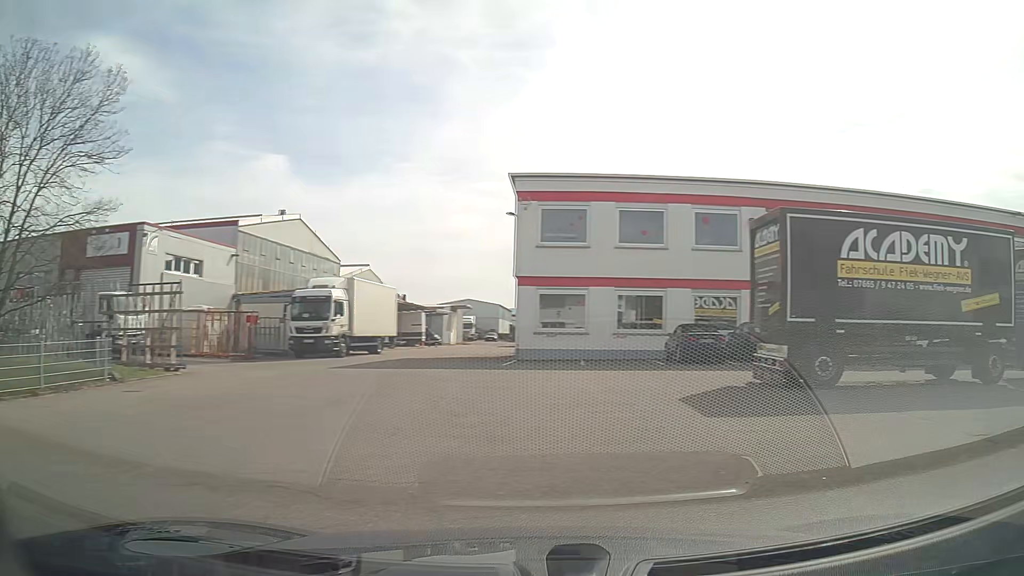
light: Day
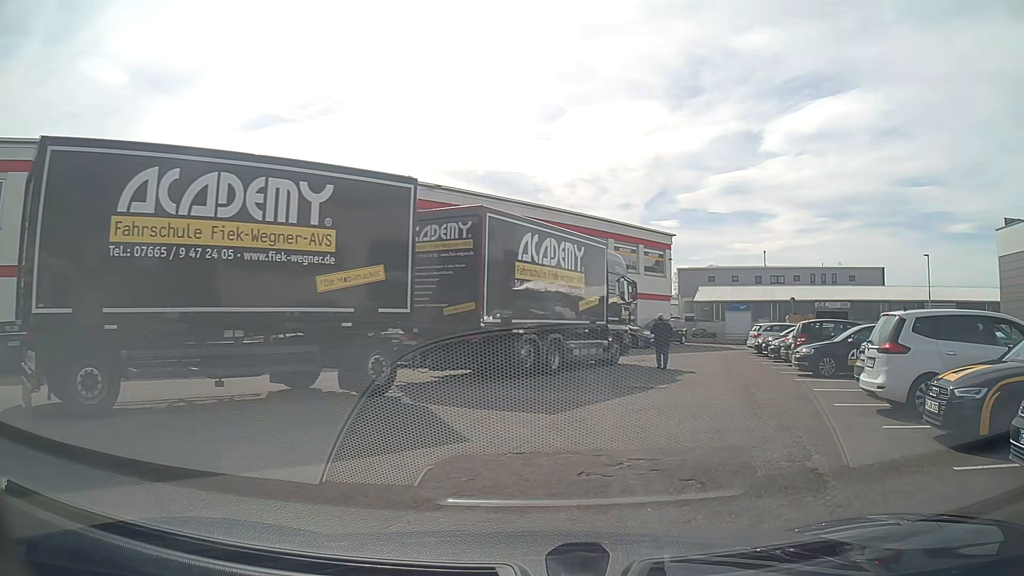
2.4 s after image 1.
(+2.9, +5.1) m; +50°
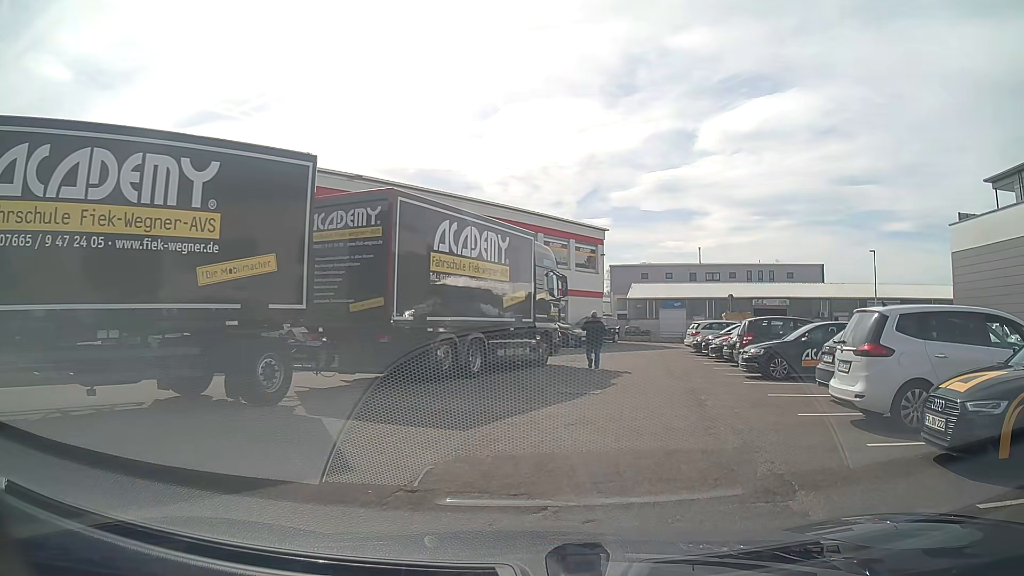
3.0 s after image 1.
(+0.1, +1.7) m; +7°
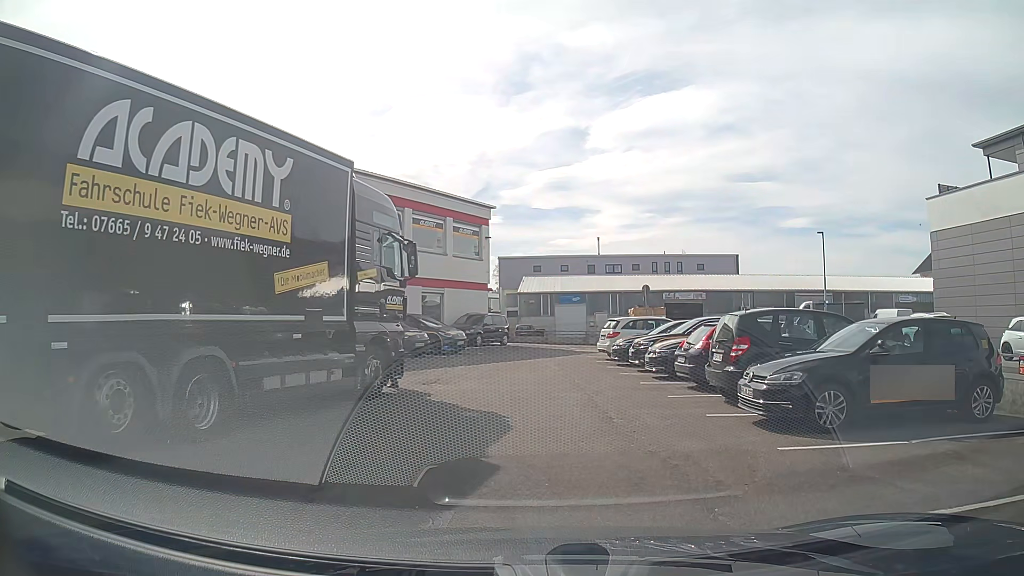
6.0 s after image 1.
(+0.7, +8.6) m; +7°
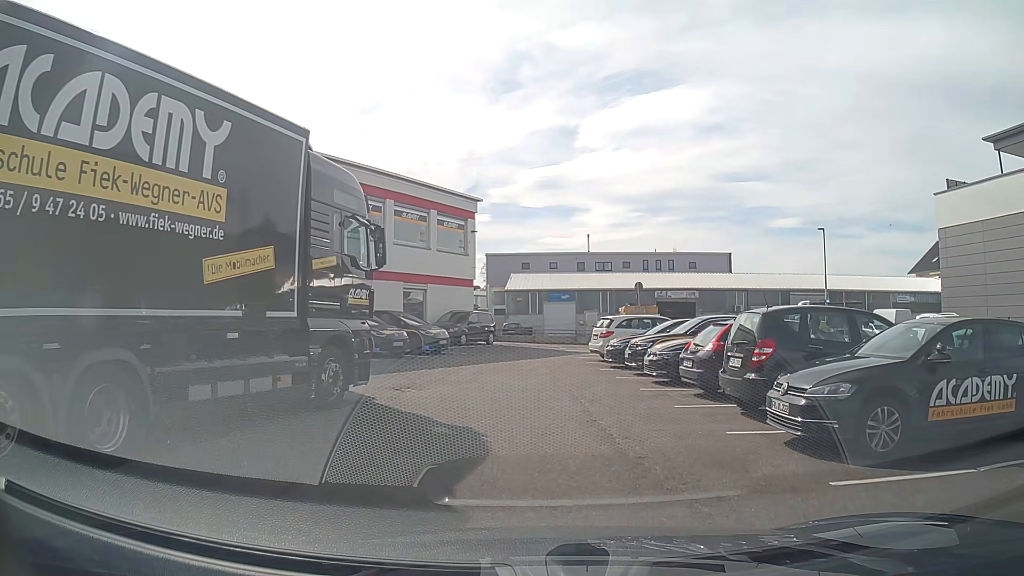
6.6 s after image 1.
(0.0, +1.7) m; +1°
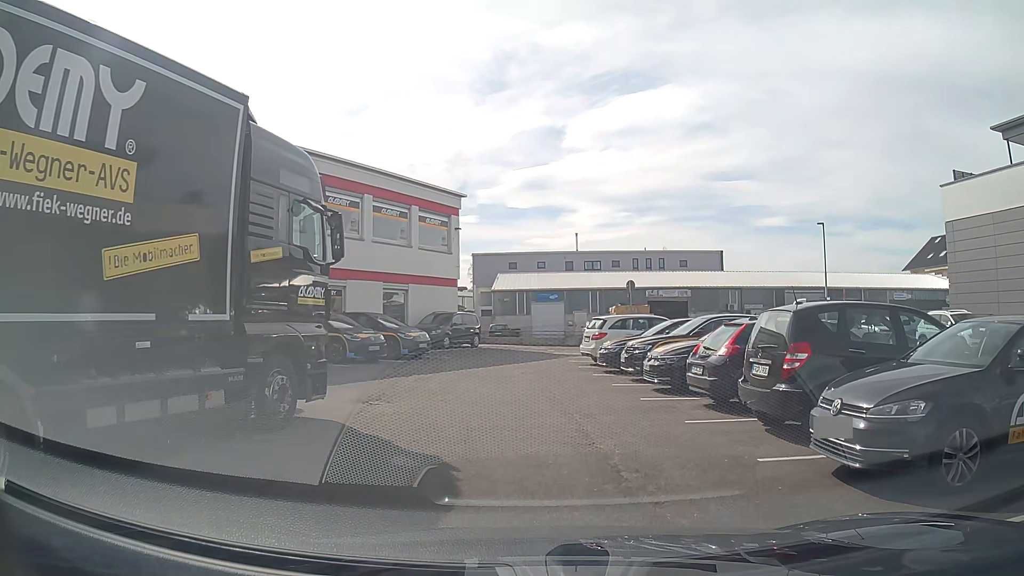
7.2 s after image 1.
(0.0, +1.6) m; +2°
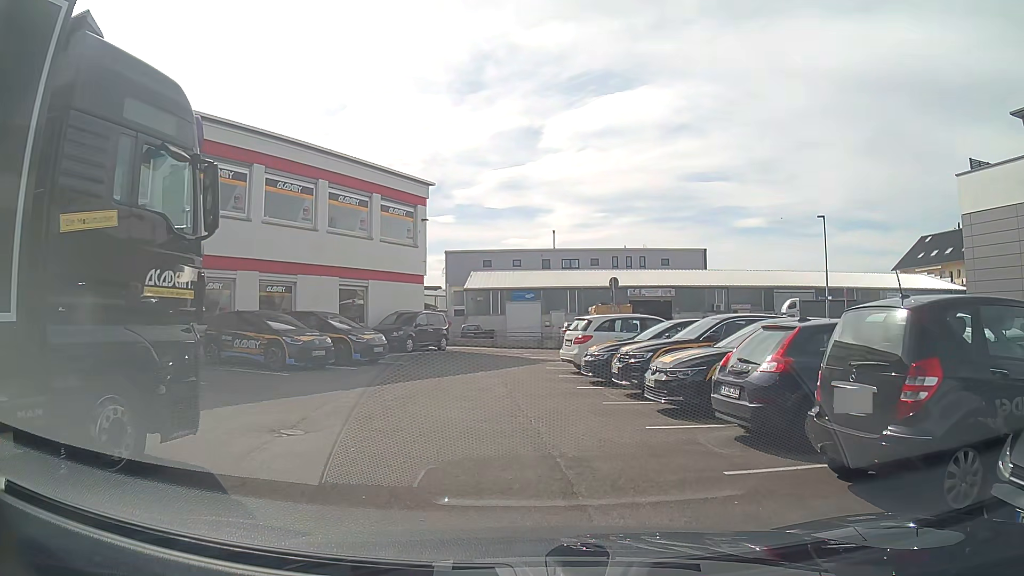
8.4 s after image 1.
(0.0, +3.1) m; +1°
